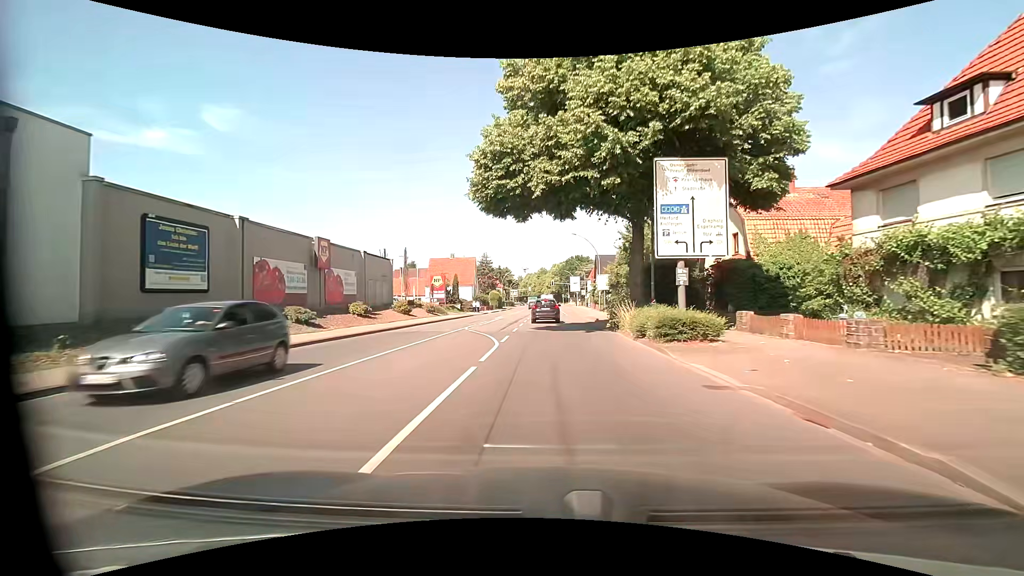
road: primary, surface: asphalt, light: Day
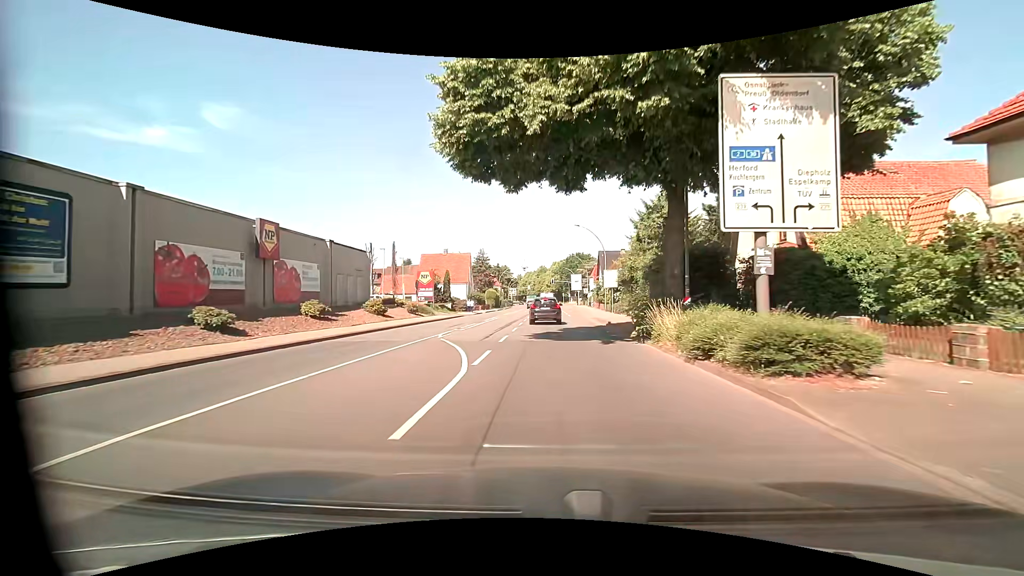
(+0.1, +6.4) m; +1°
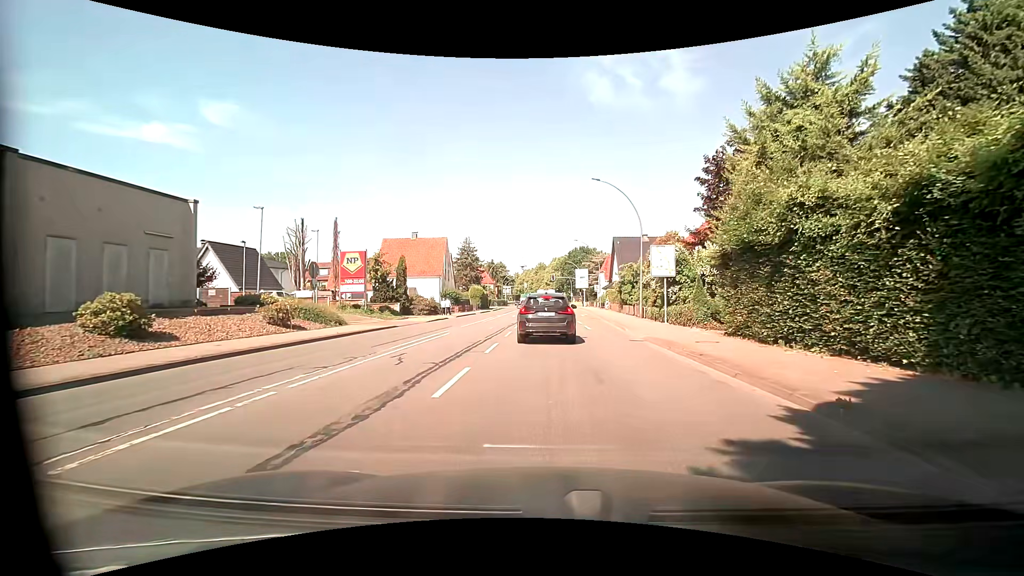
(-0.1, +20.8) m; 0°
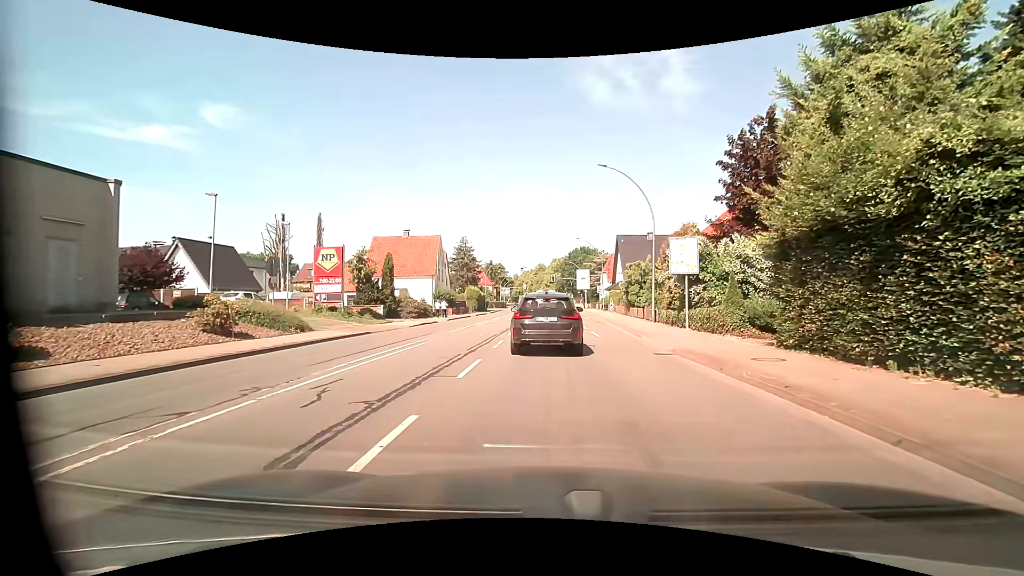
(-0.1, +3.9) m; 0°
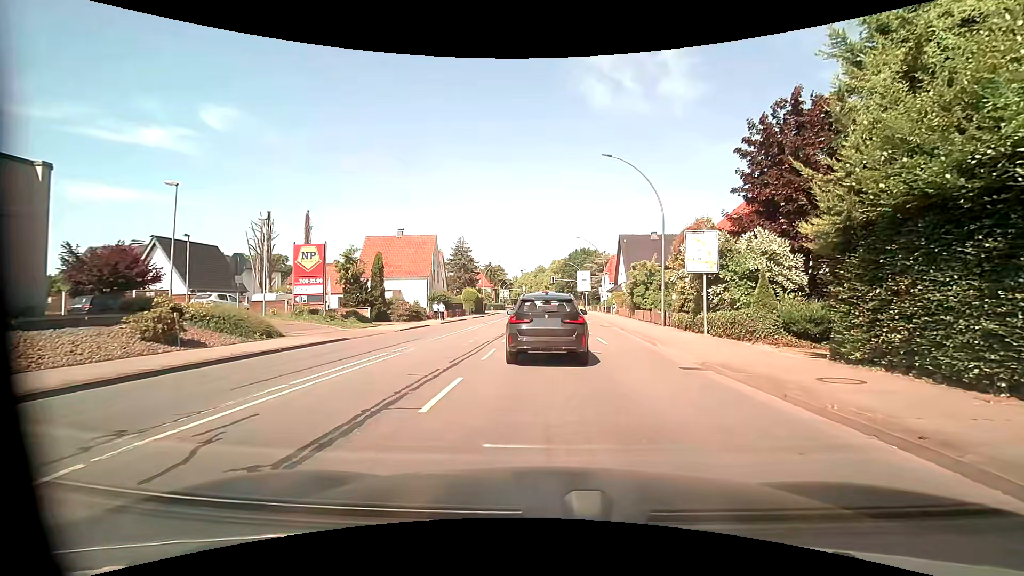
(0.0, +2.5) m; 0°
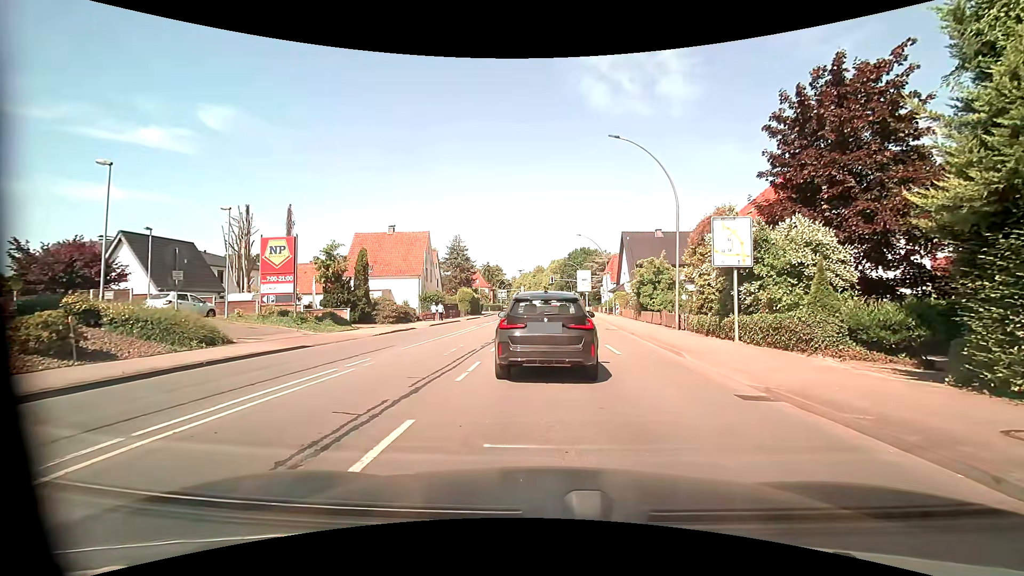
(0.0, +3.3) m; -1°
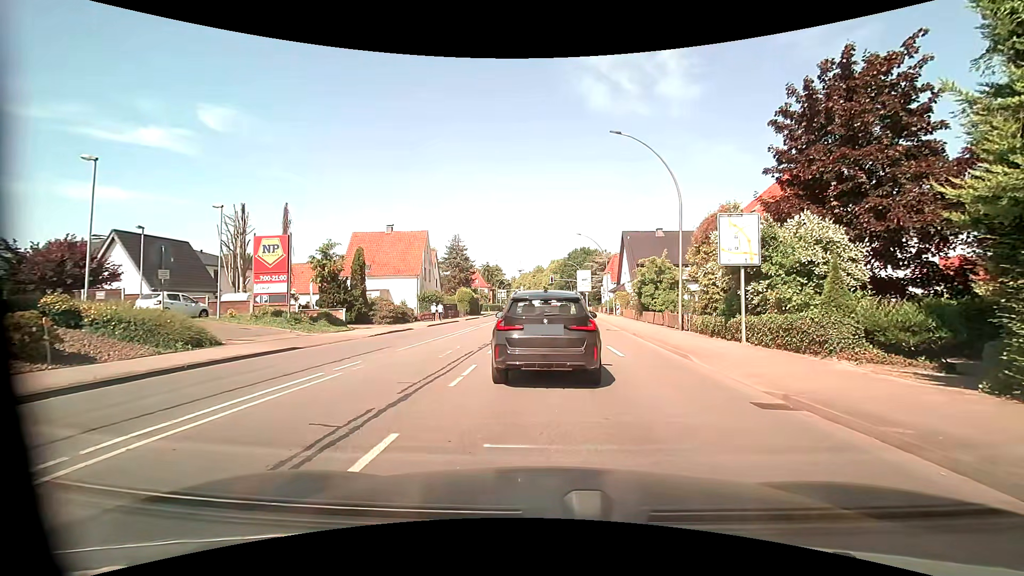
(0.0, +0.6) m; 0°
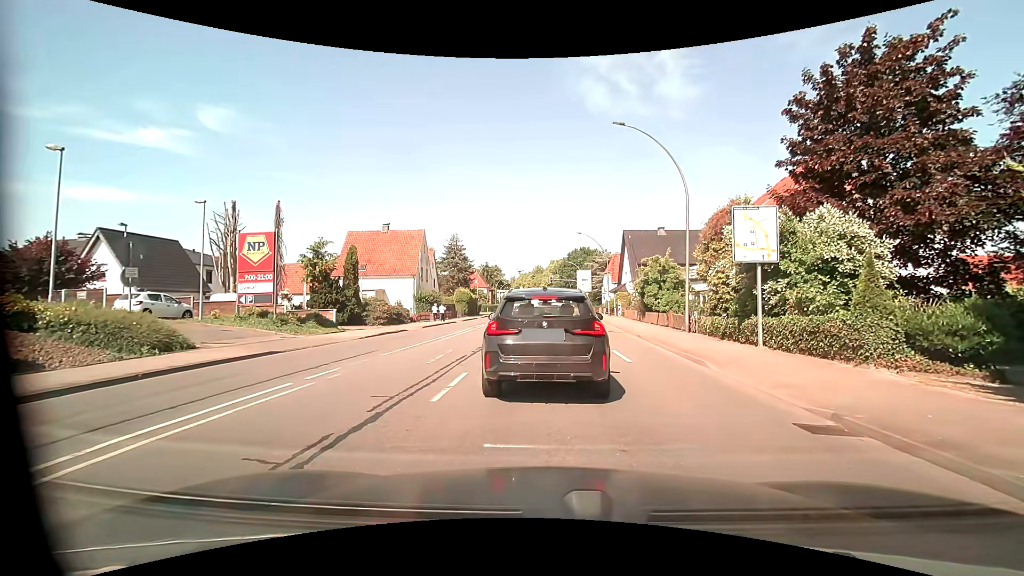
(0.0, +1.2) m; 0°
(0, +10) (0, +20) (0, +30) (+1, +40) (+1, +50) (+1, +60) (+1, +70) (+1, +80) (+1, +90) (+2, +100) m
